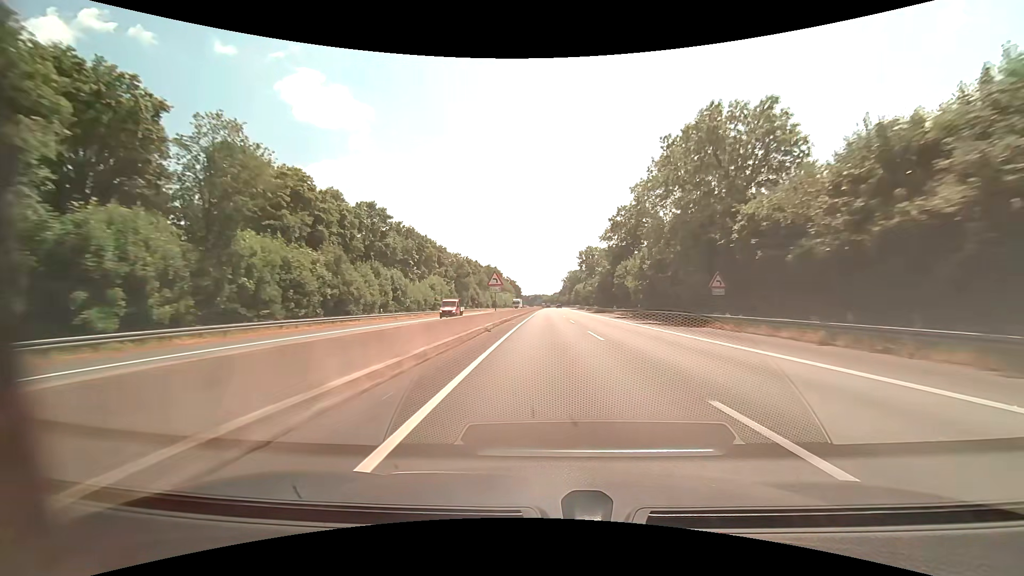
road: motorway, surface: asphalt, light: Day
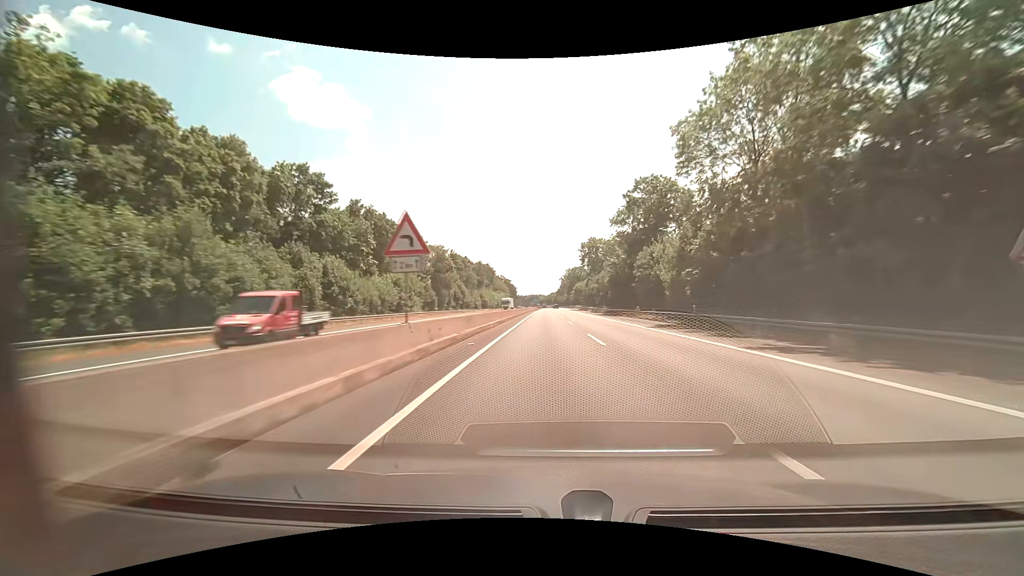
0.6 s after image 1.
(+0.1, +20.2) m; 0°
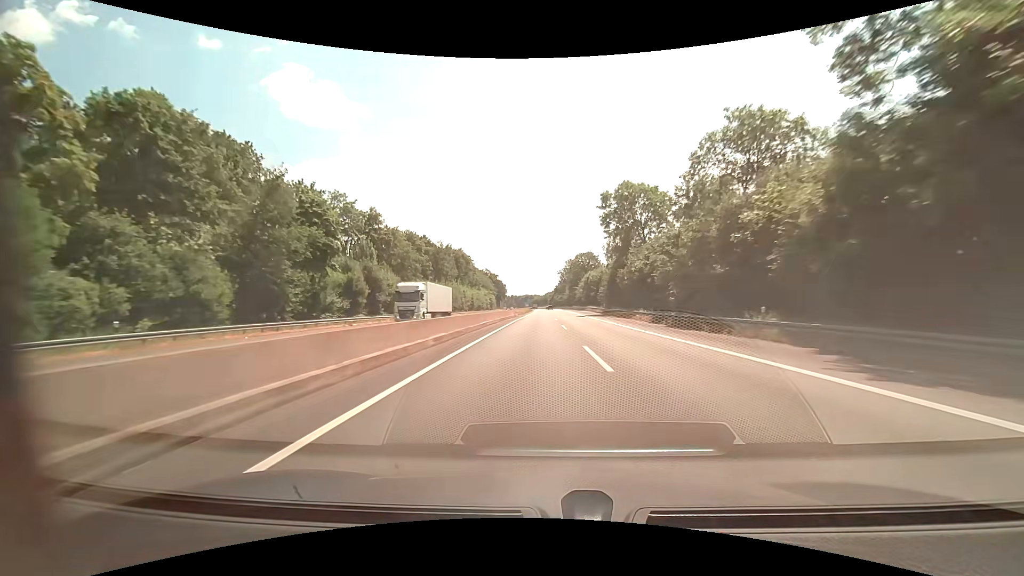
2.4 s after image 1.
(+0.4, +60.1) m; +1°
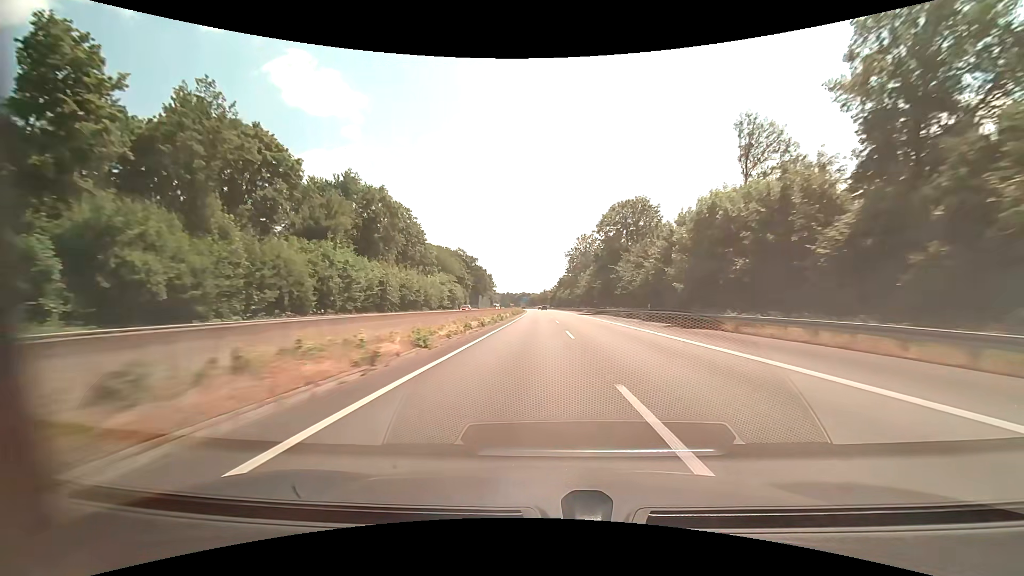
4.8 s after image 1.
(-0.5, +79.5) m; 0°
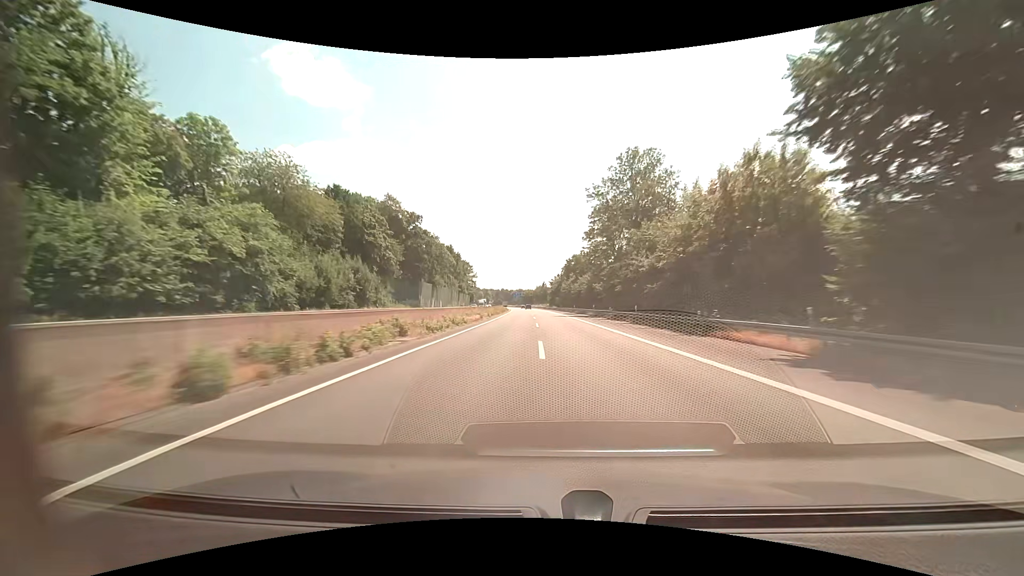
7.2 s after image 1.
(+0.7, +79.2) m; +1°
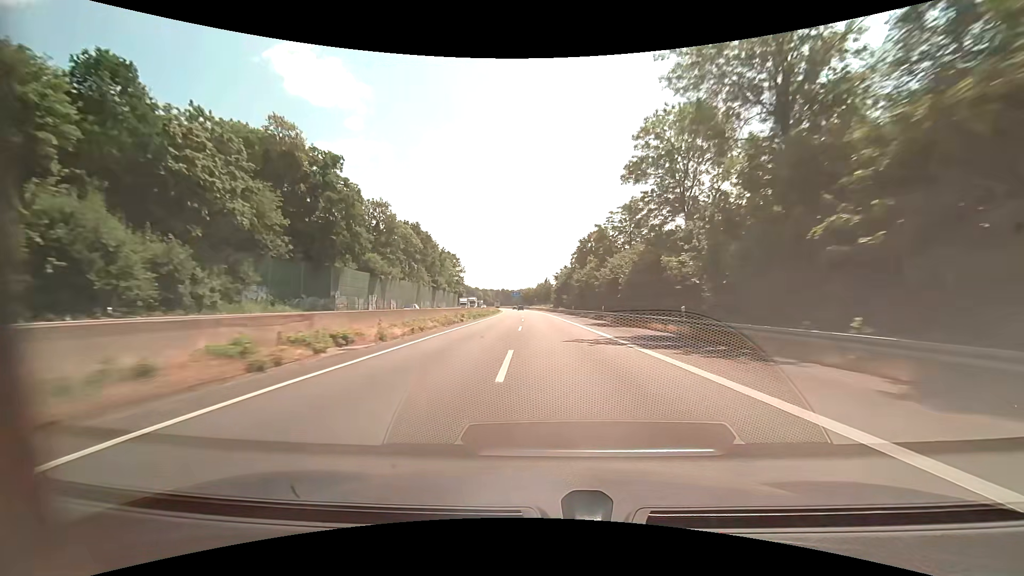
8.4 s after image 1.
(-0.2, +39.5) m; -1°
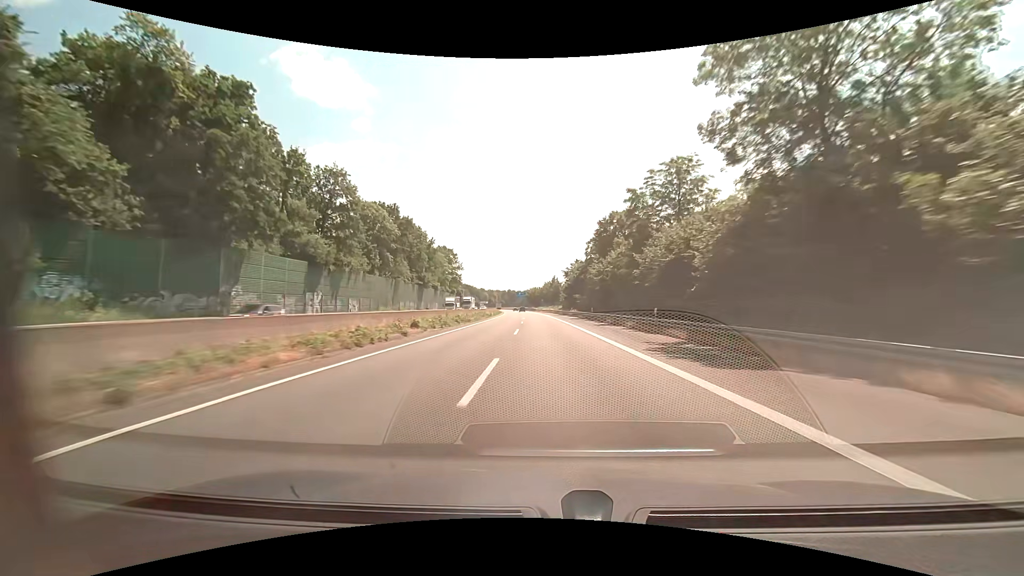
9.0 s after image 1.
(-0.1, +19.8) m; -1°
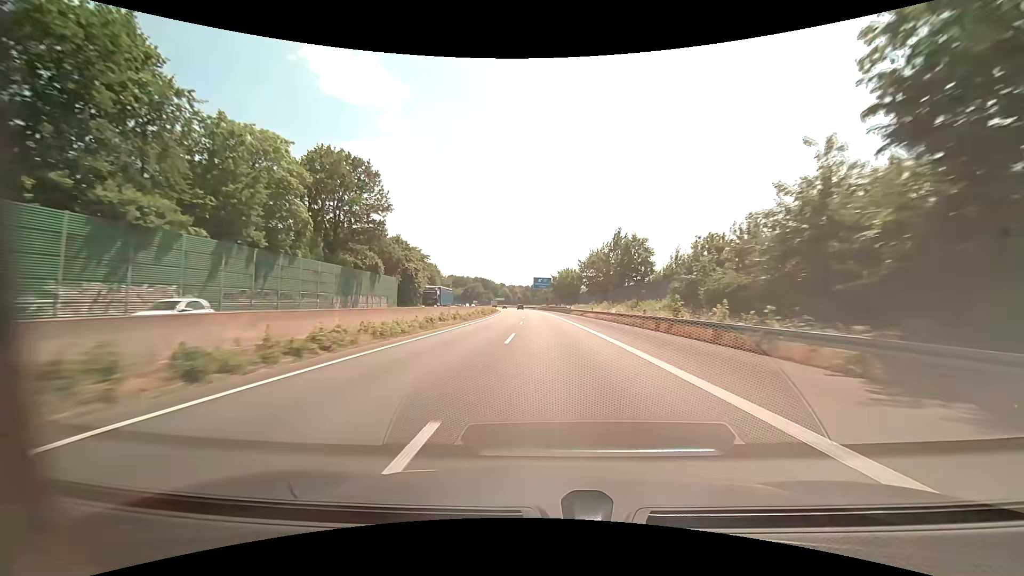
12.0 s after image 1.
(-3.3, +96.4) m; -3°
(0, +10) (0, +20) (0, +30) (0, +40) (0, +50) (-1, +60) (-1, +70) (-2, +80) (-2, +90) (-3, +100) m
